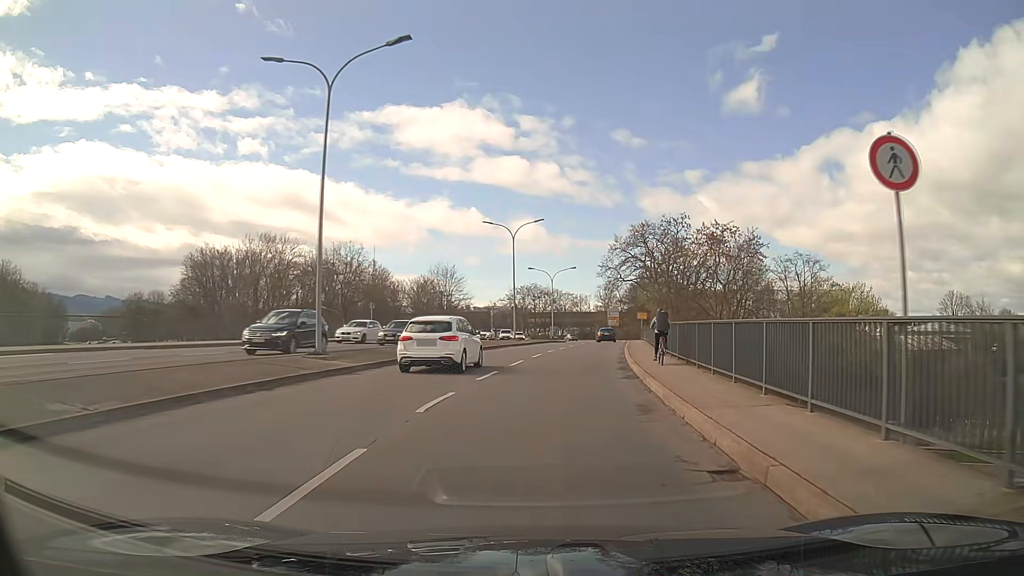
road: primary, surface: asphalt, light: Day
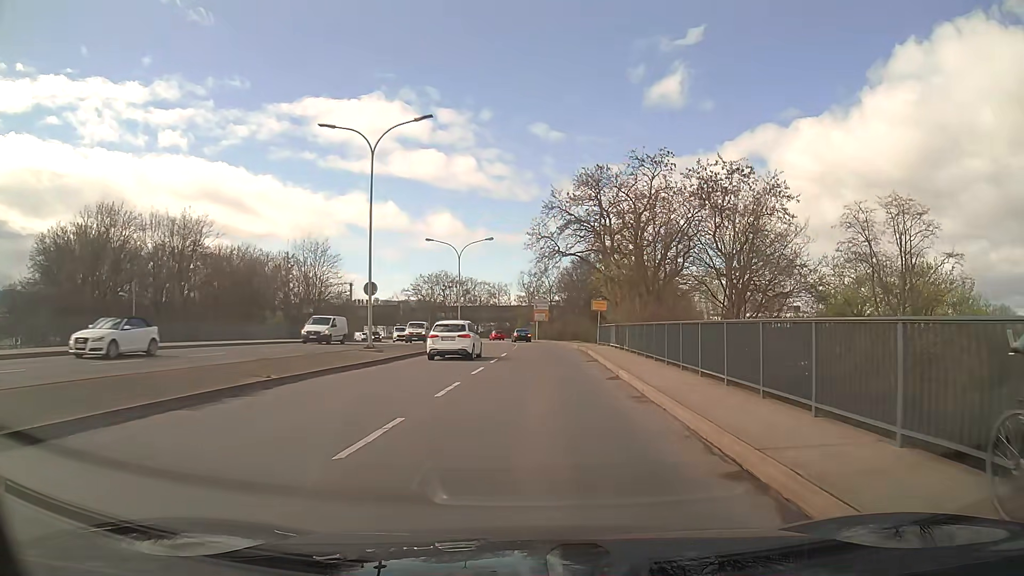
(+1.8, +27.4) m; +7°
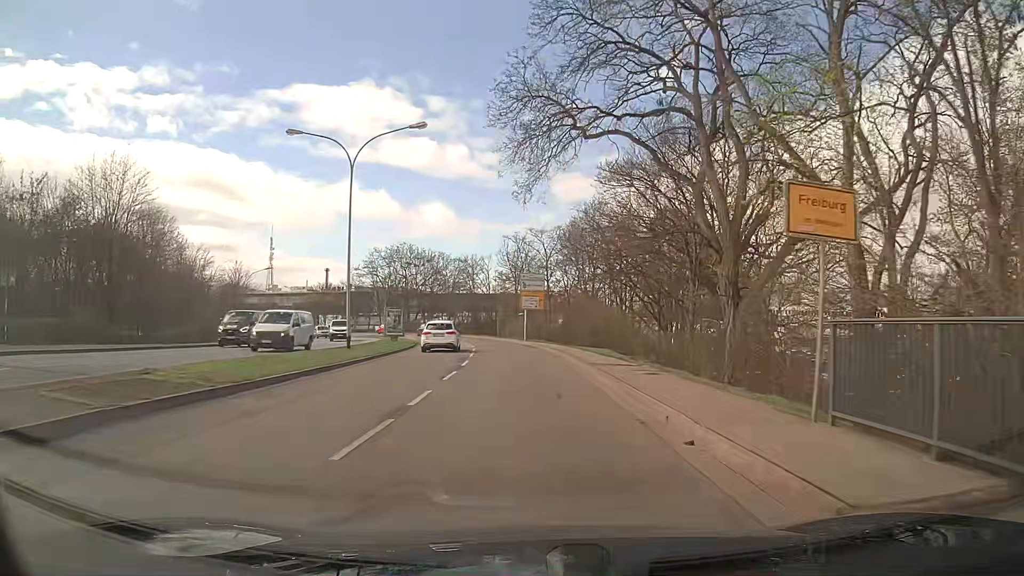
(+0.9, +36.2) m; +1°
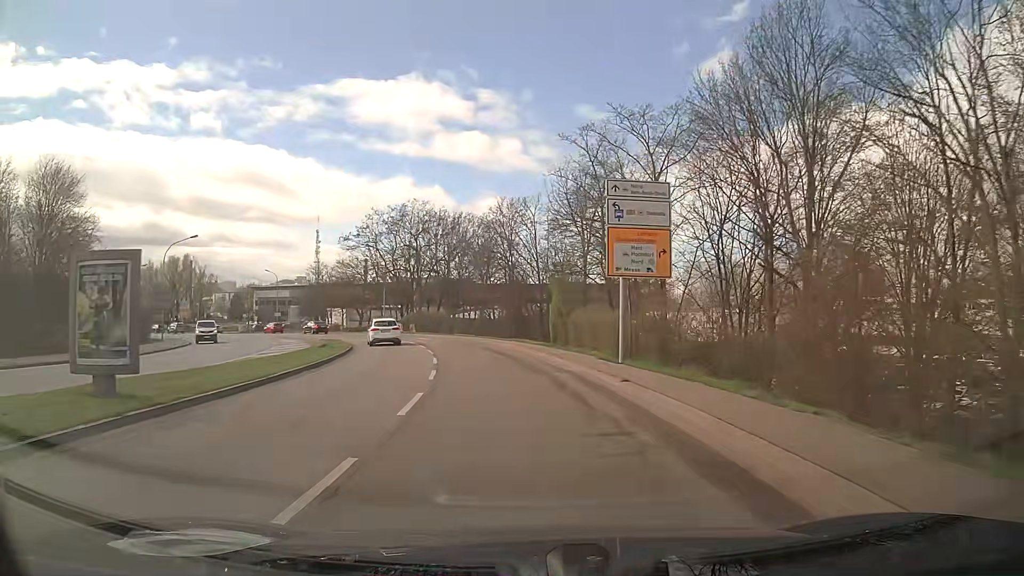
(-1.2, +36.8) m; -4°
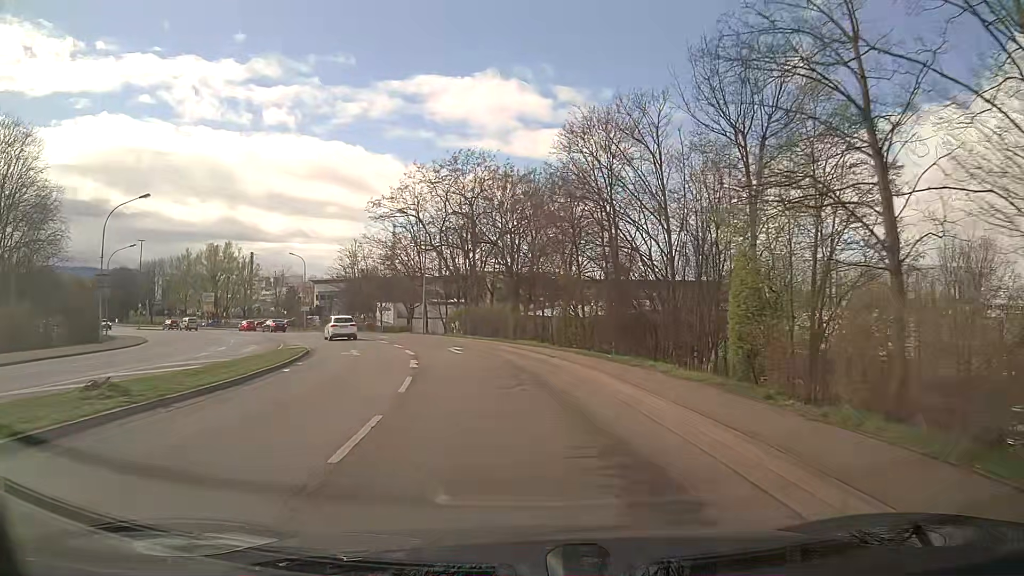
(-1.4, +21.6) m; -7°
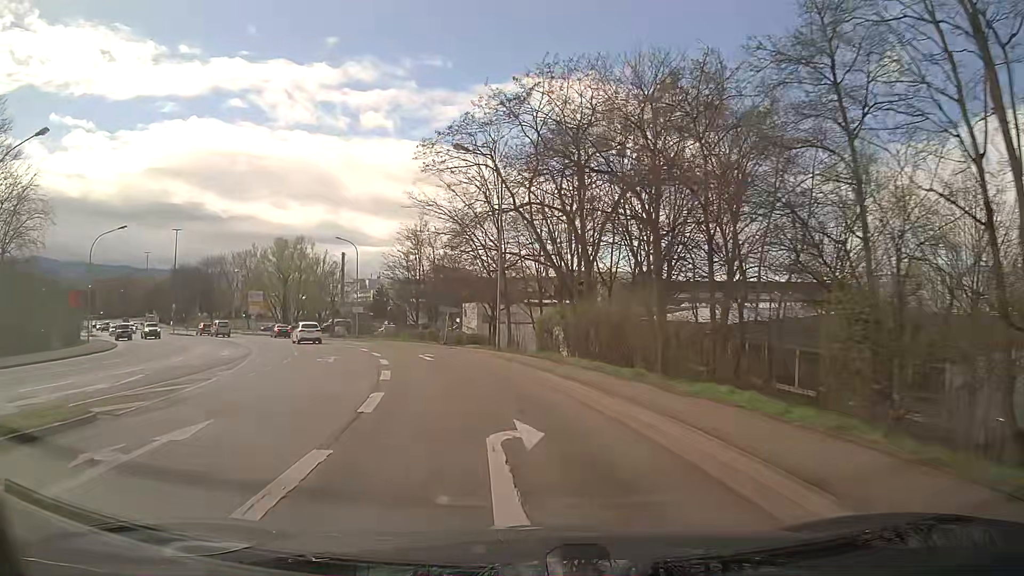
(-1.5, +20.4) m; -9°
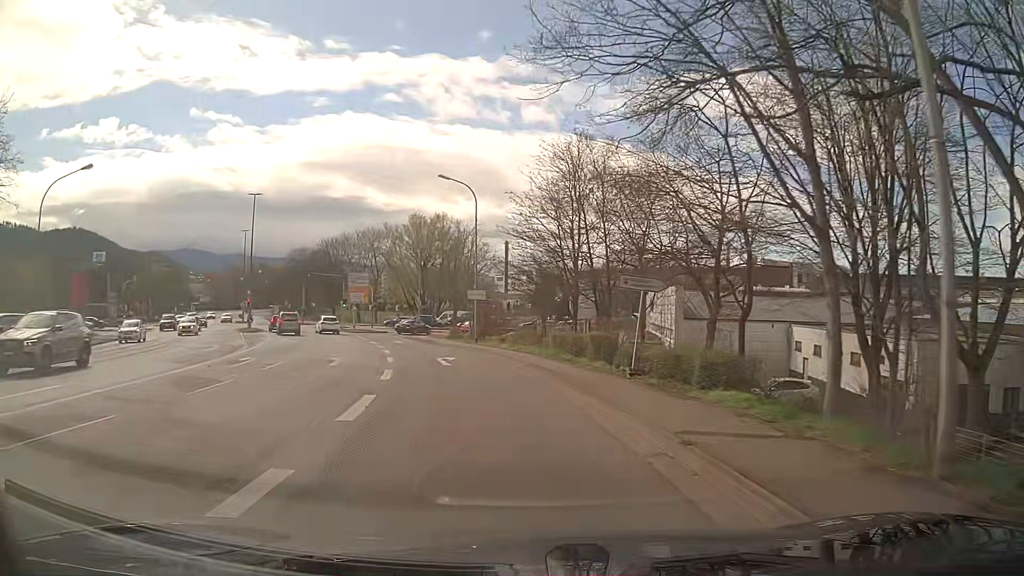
(-3.0, +25.2) m; -14°
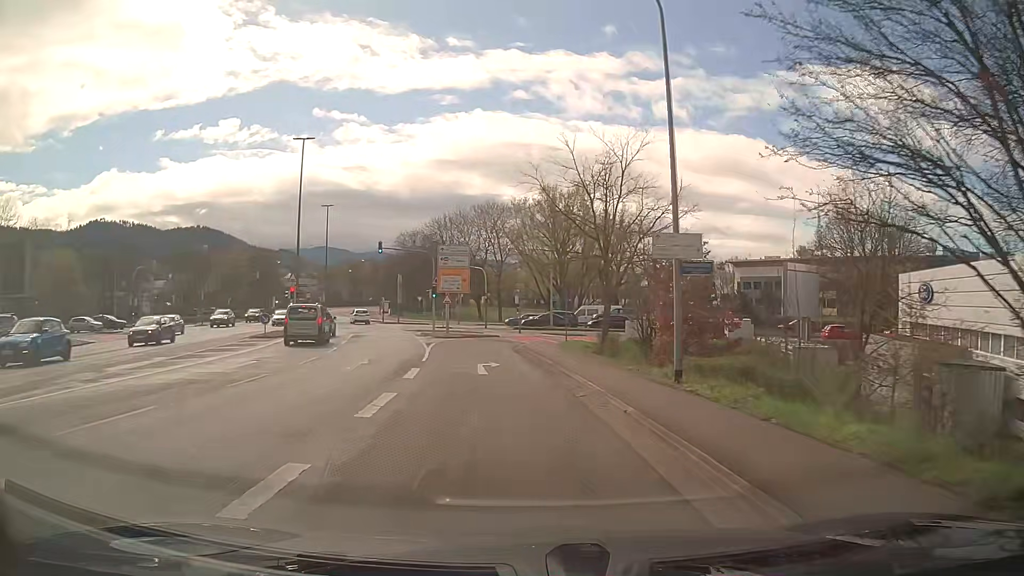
(-2.9, +24.0) m; -12°
(0, +10) (-1, +20) (-2, +30) (-2, +40) (+3, +48) (+11, +54) (+21, +55) (+31, +54) (+41, +52) (+51, +51) m
